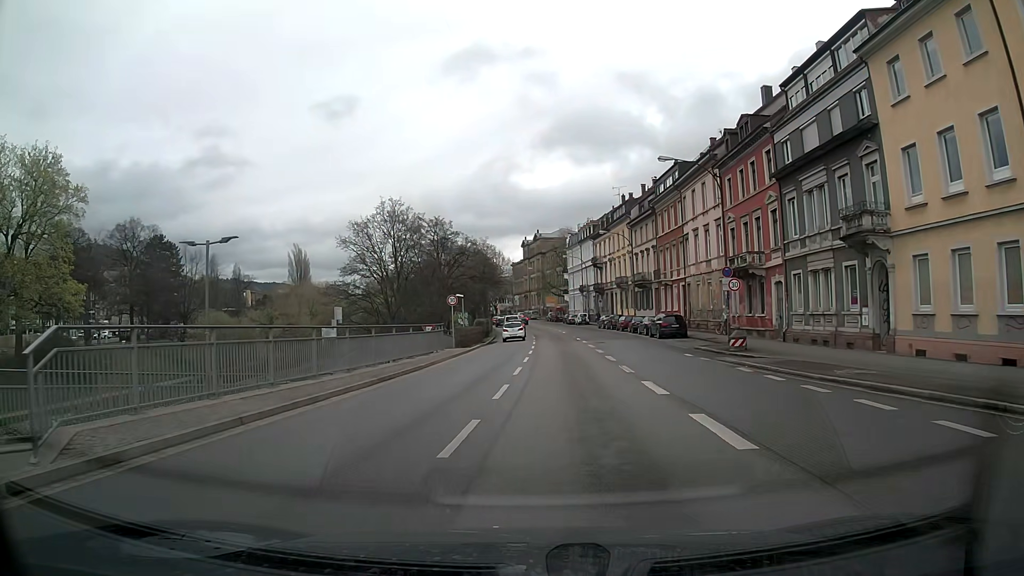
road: primary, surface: asphalt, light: Day
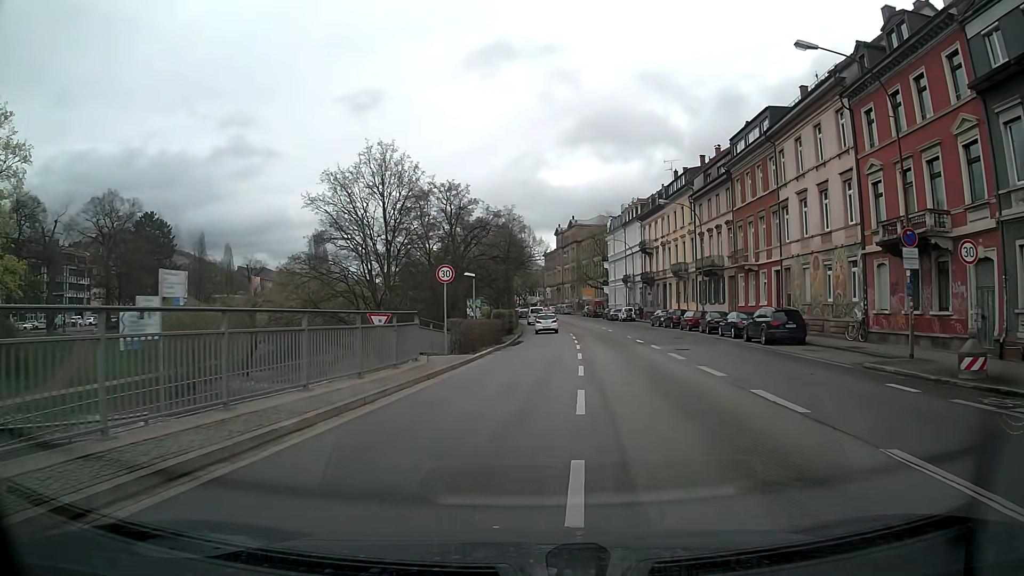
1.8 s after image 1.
(-0.5, +15.7) m; -3°
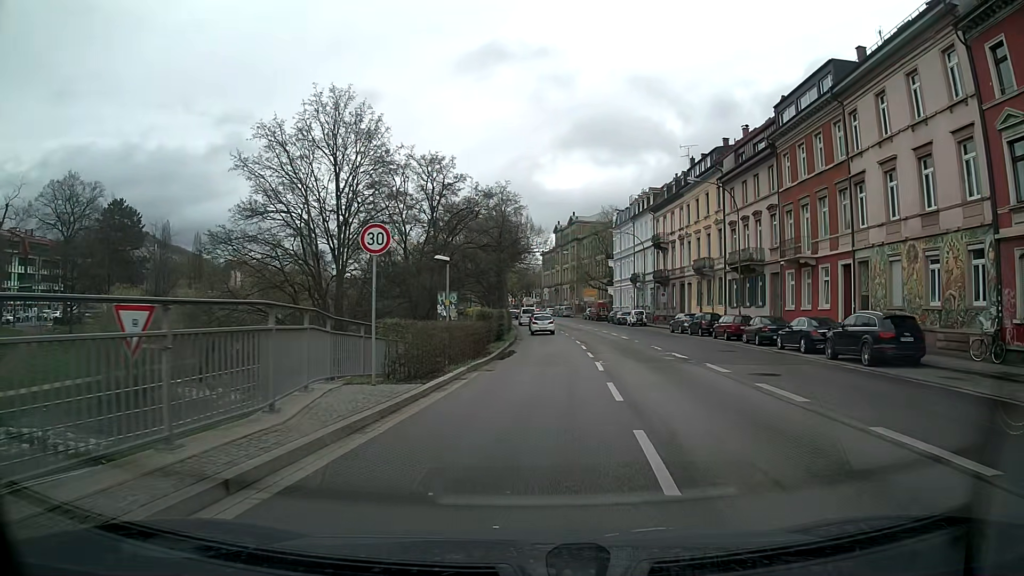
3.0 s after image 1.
(0.0, +10.2) m; +1°
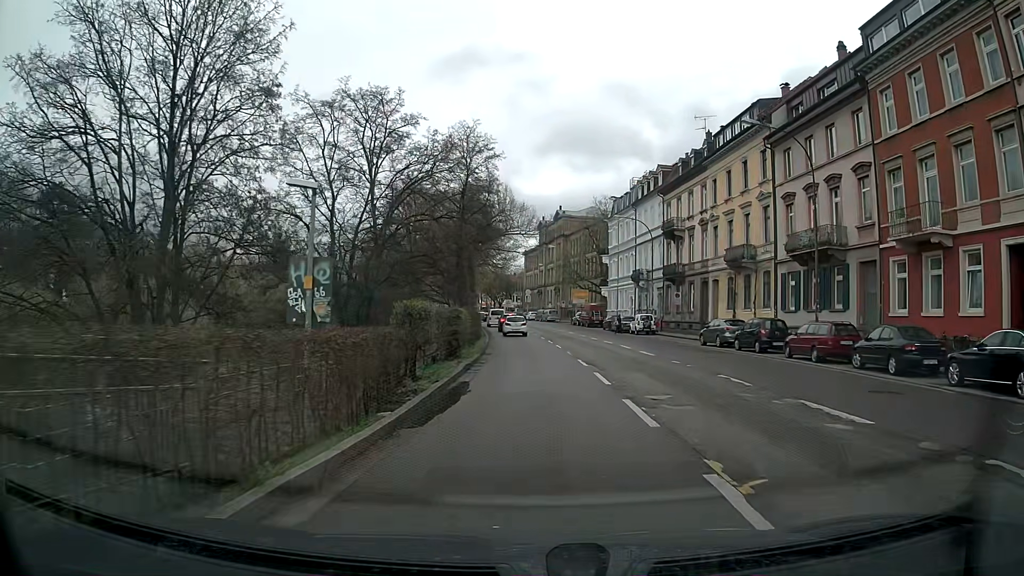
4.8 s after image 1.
(+0.1, +14.4) m; +1°
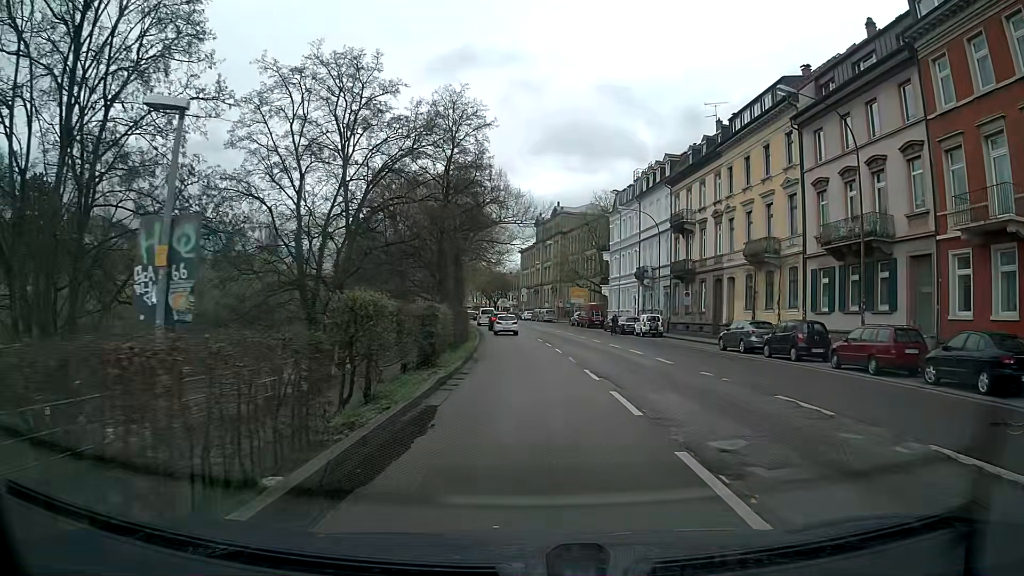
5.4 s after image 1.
(0.0, +4.7) m; 0°
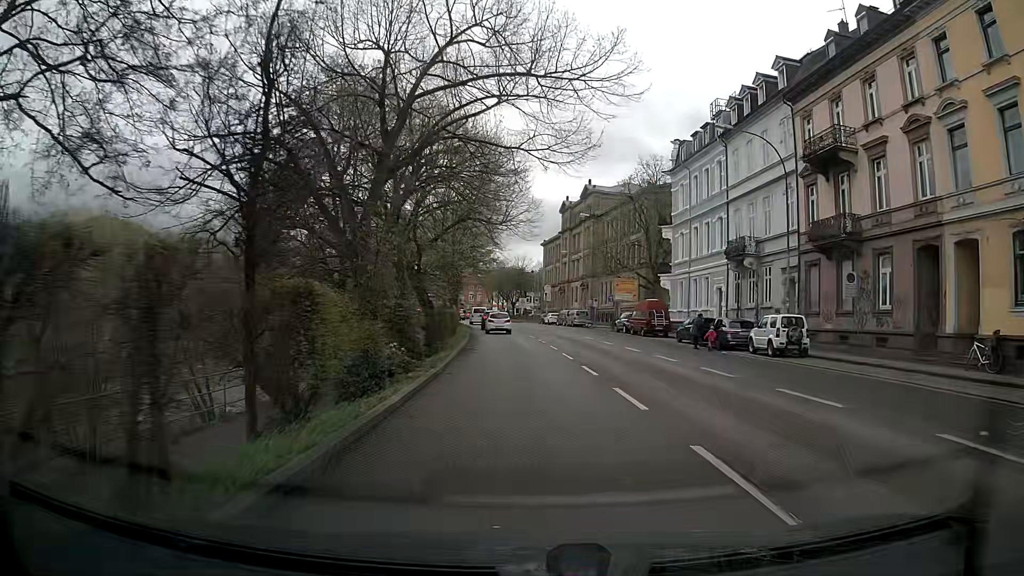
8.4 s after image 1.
(-0.1, +23.8) m; -2°
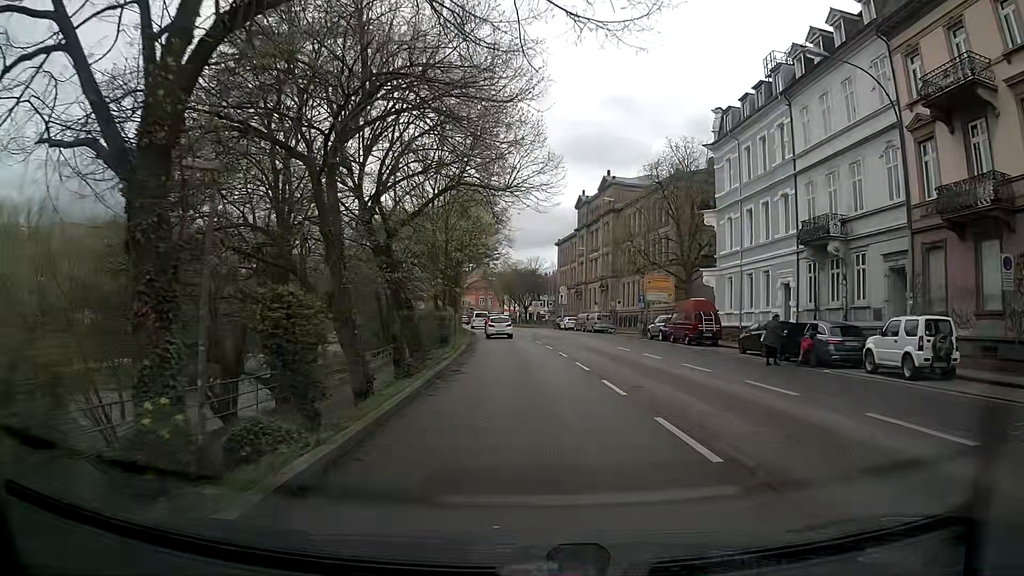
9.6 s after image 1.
(0.0, +9.6) m; -2°
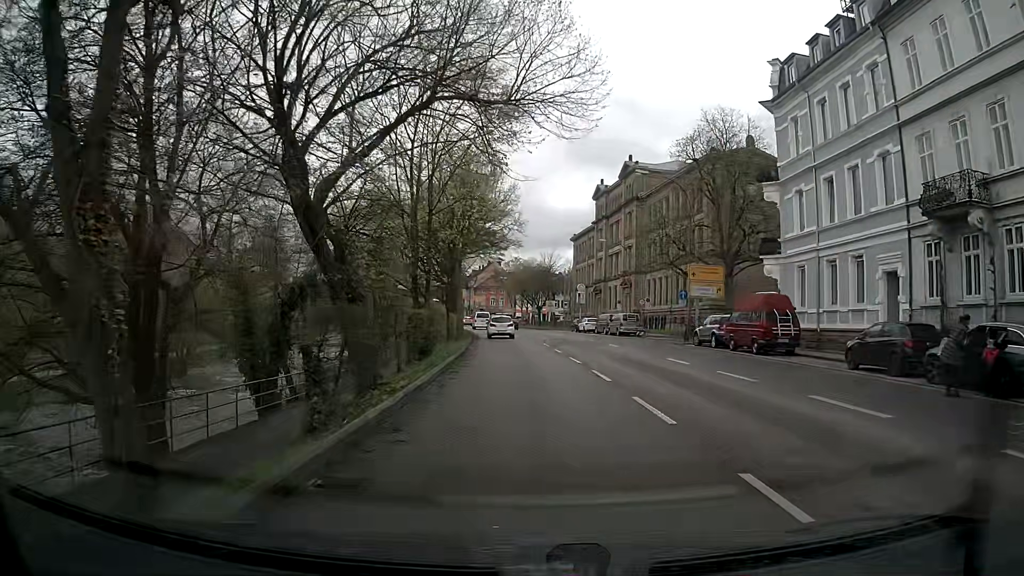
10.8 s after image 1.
(+0.1, +9.5) m; +1°
(0, +10) (-1, +20) (-1, +30) (-2, +40) (-3, +50) (-4, +60) (-5, +70) (-7, +80) (-8, +89) (-10, +99) m
